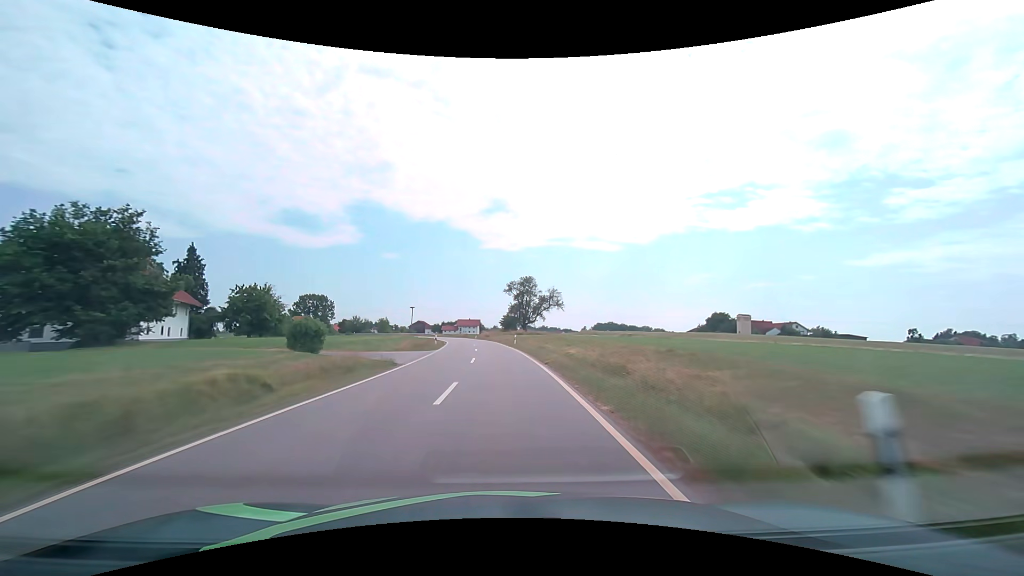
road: tertiary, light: Day
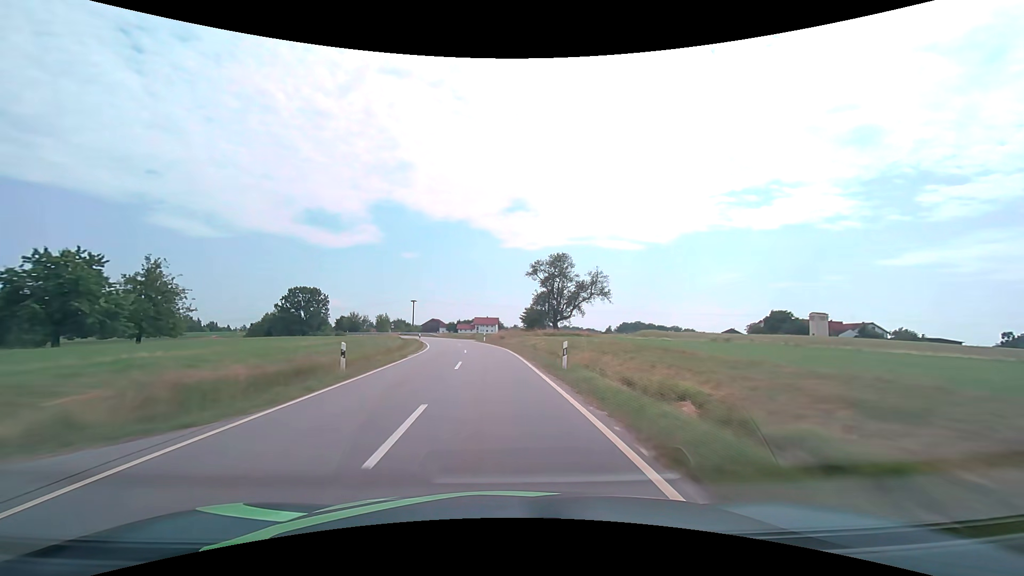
(-0.4, +28.5) m; -2°
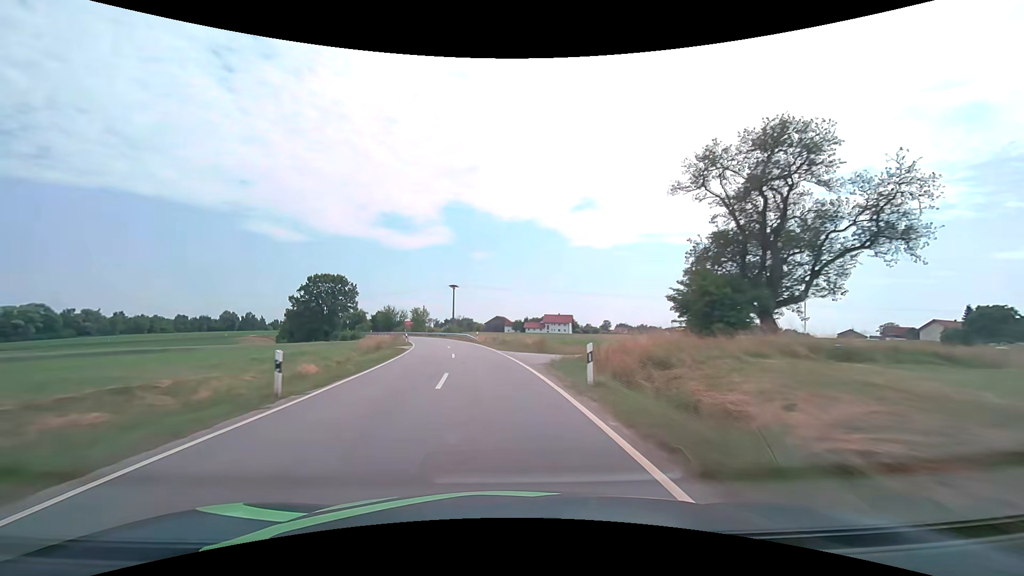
(-2.7, +42.5) m; -8°
